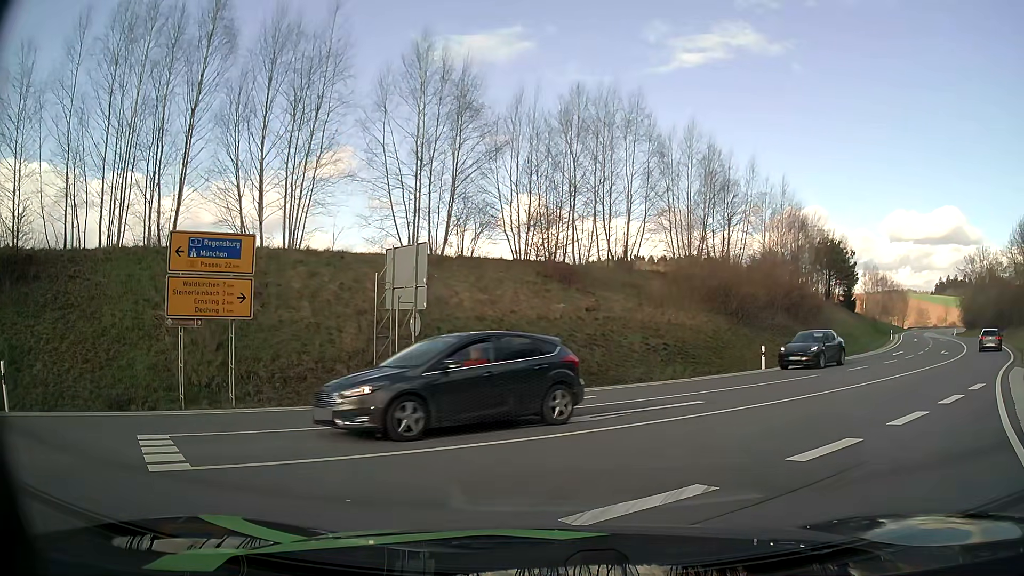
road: primary_link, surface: asphalt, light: Day
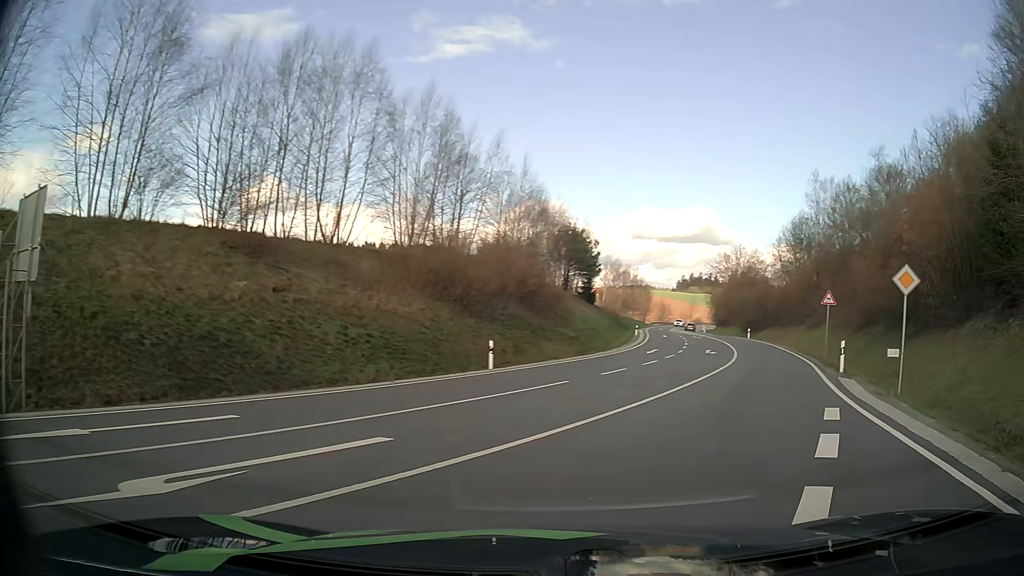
(+1.3, +6.0) m; +24°
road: secondary
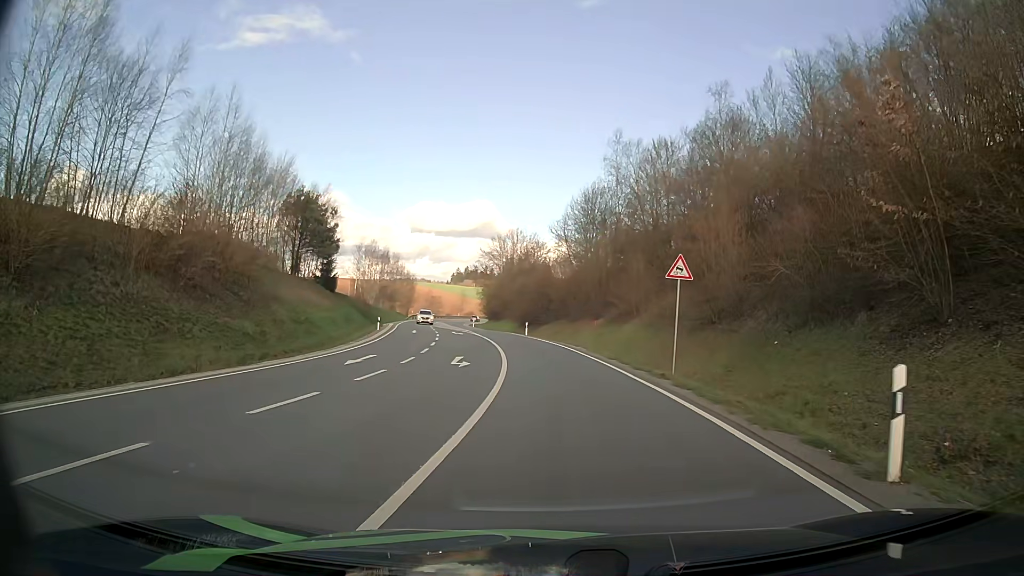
(+4.7, +17.0) m; +19°
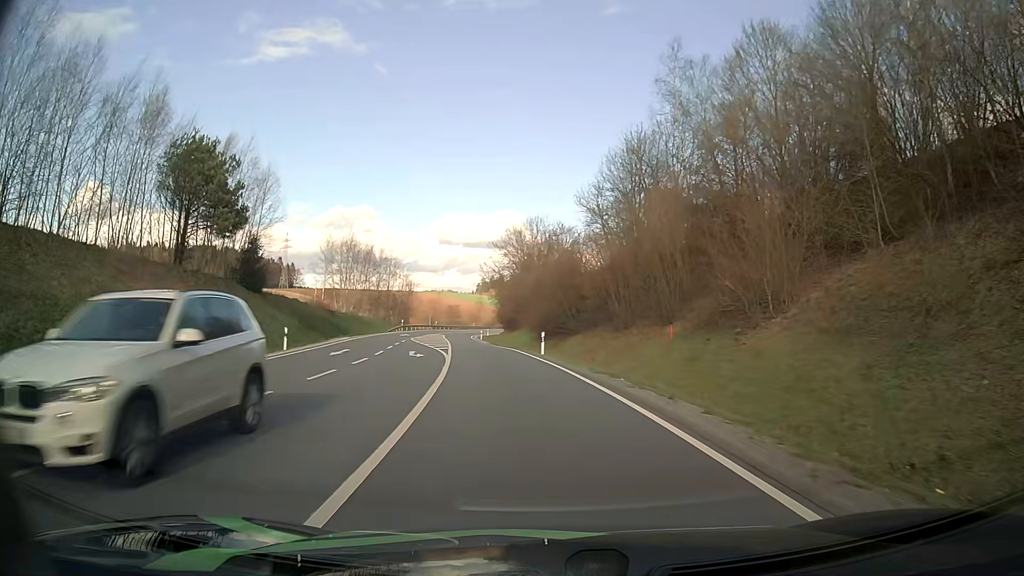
(+0.2, +24.6) m; -2°
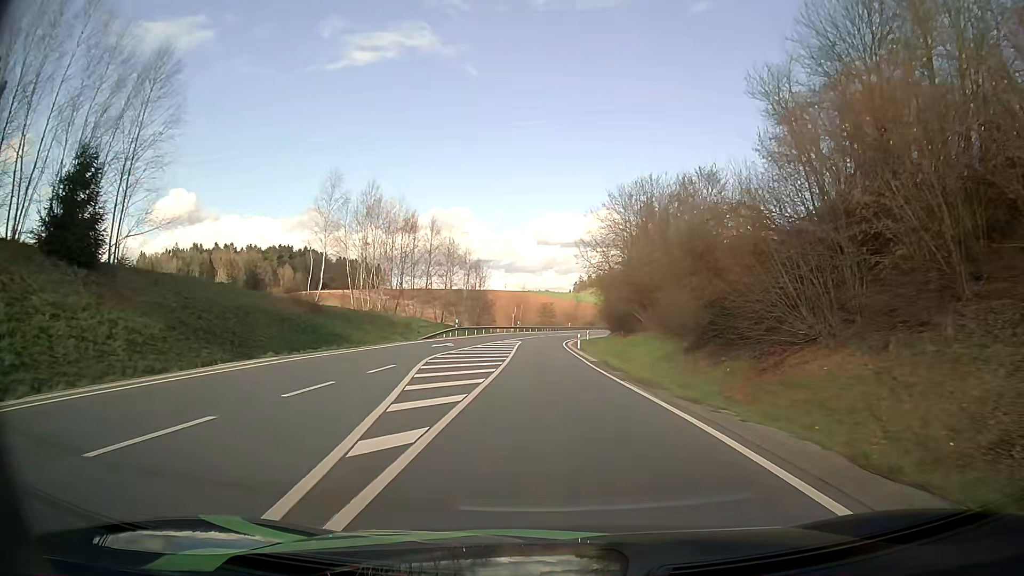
(-2.4, +29.1) m; -8°
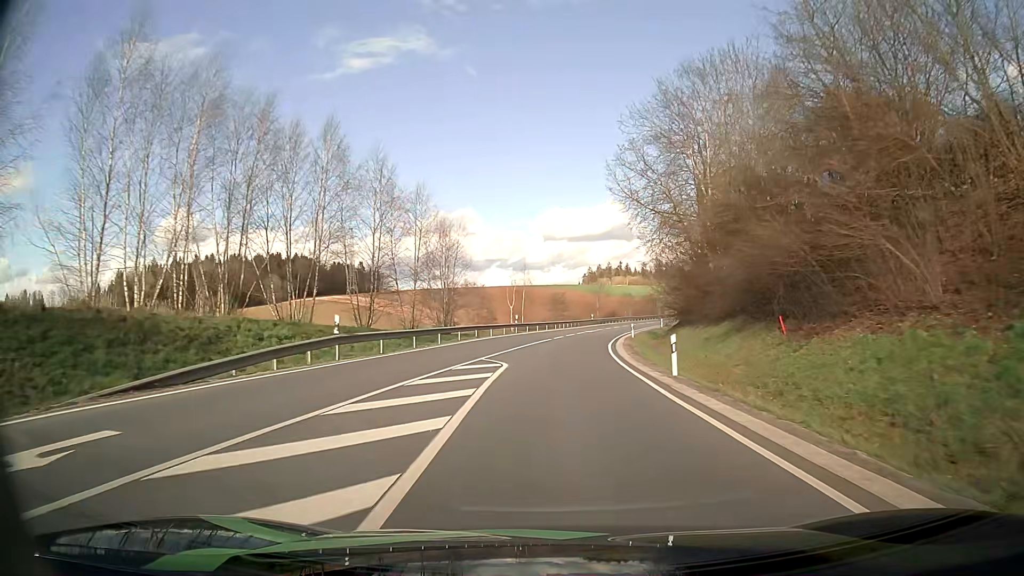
(-0.7, +34.3) m; -1°
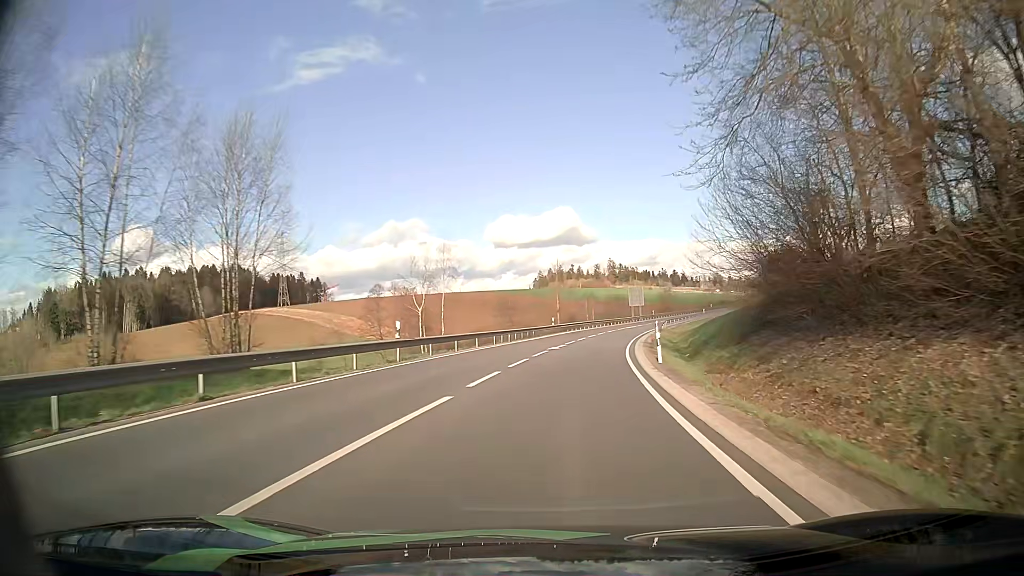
(+0.9, +29.0) m; +4°
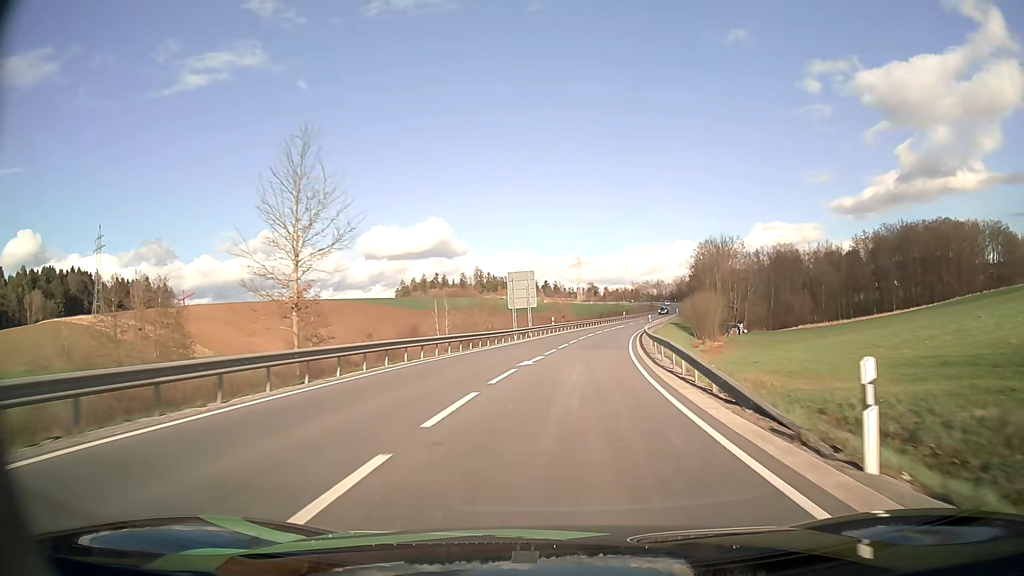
(+4.9, +53.2) m; +11°
(0, +10) (+1, +20) (+2, +30) (+3, +40) (+4, +50) (+6, +60) (+8, +69) (+10, +79) (+12, +89) (+15, +99) m
